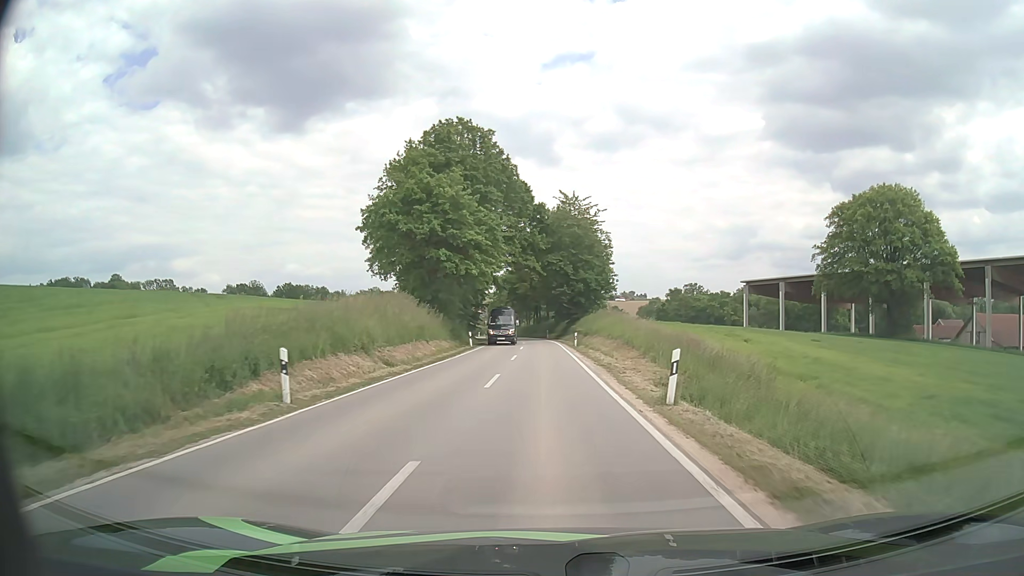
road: secondary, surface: asphalt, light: Day
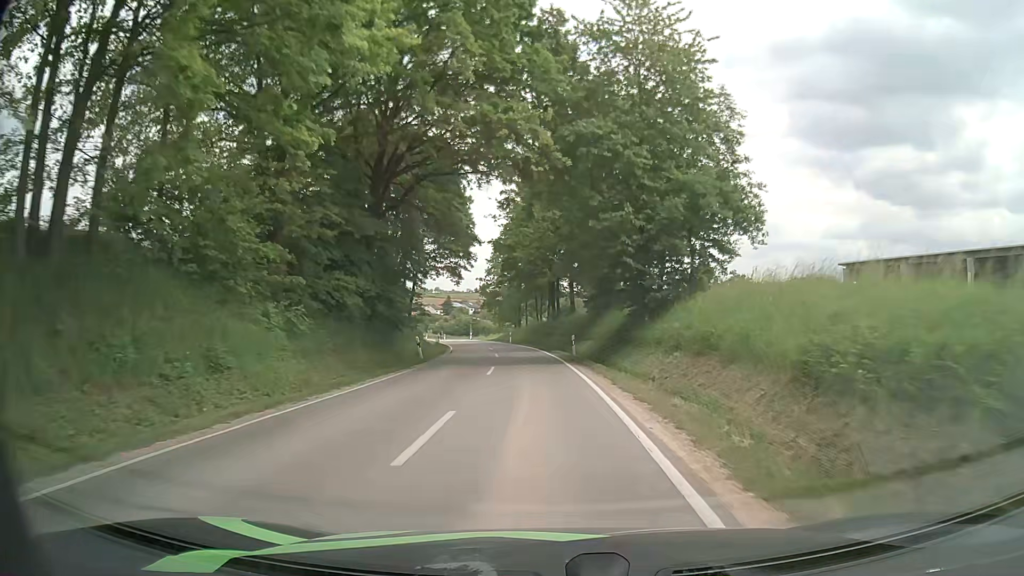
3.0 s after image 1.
(0.0, +45.8) m; -2°
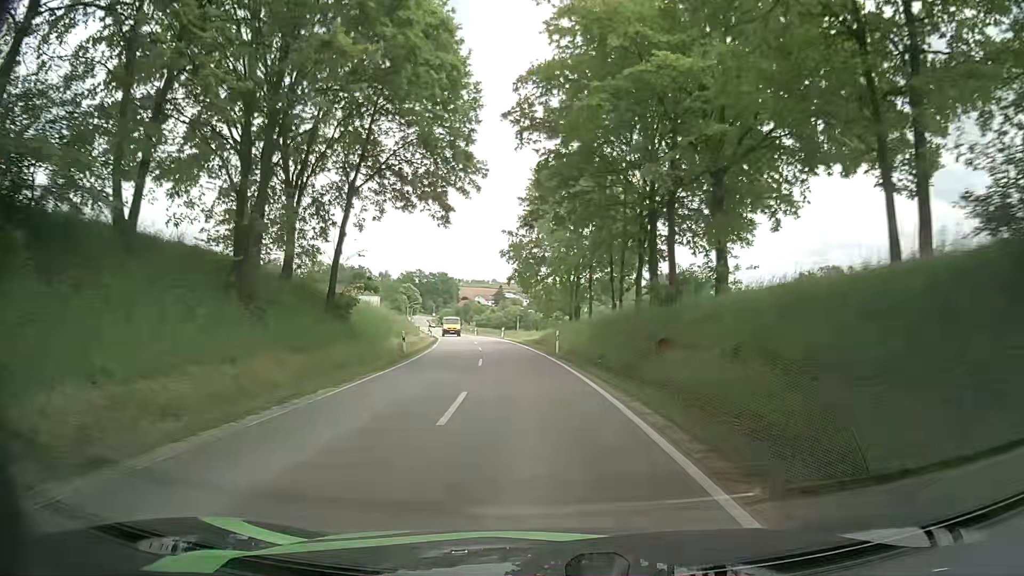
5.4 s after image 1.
(-1.2, +34.6) m; -5°
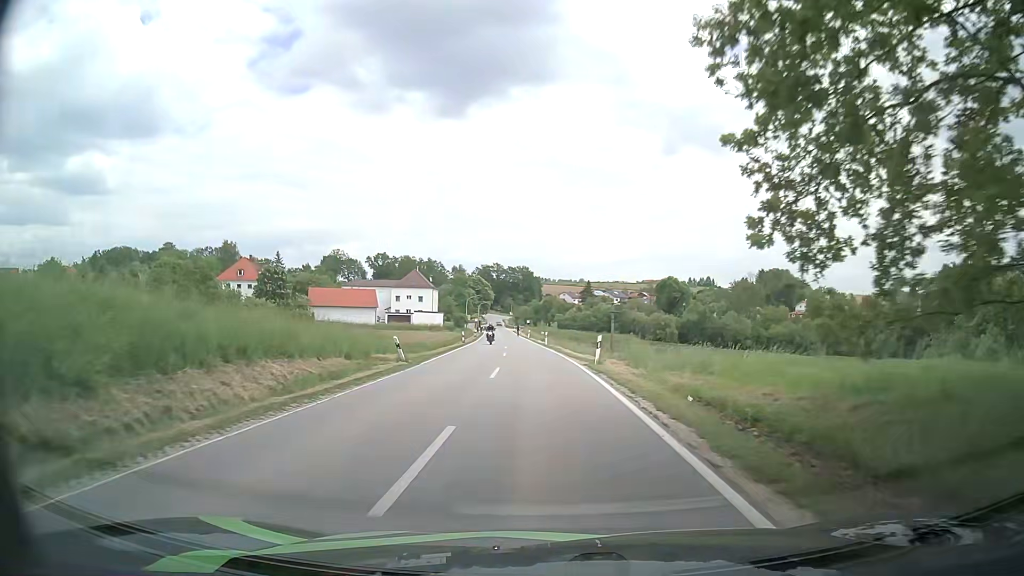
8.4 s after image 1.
(-2.5, +41.5) m; -8°
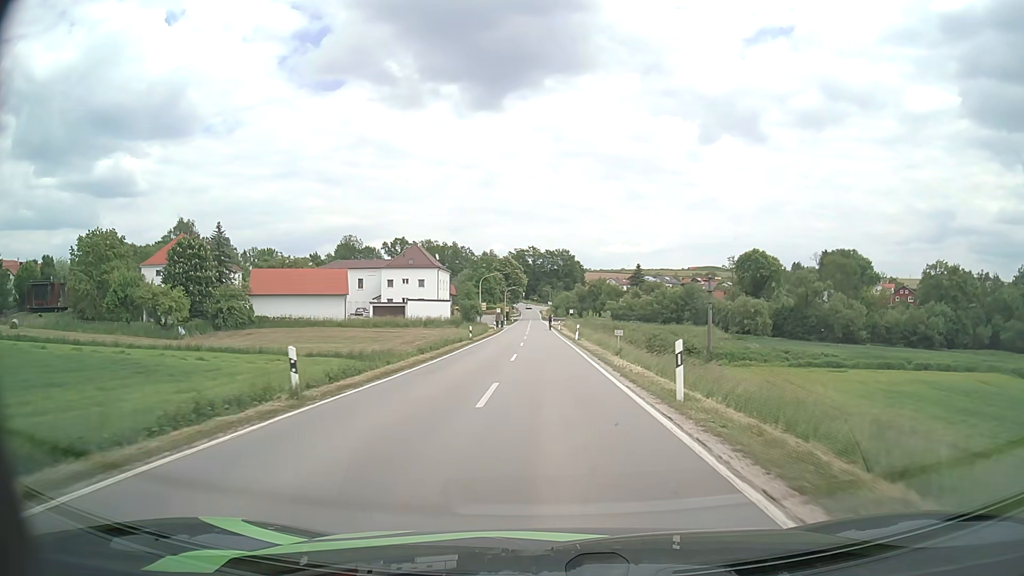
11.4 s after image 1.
(-1.1, +43.9) m; -3°
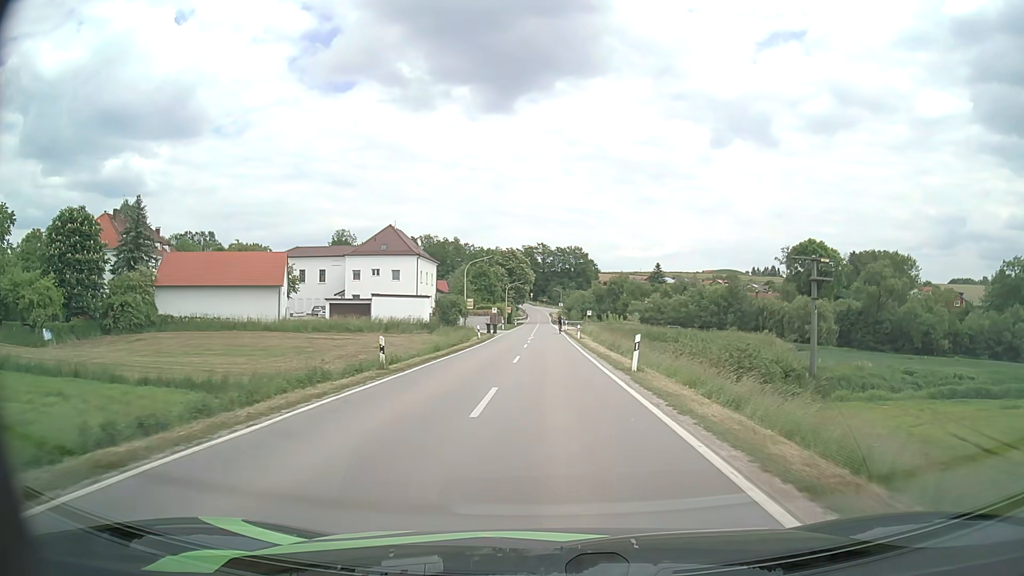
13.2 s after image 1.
(-0.3, +25.9) m; -1°
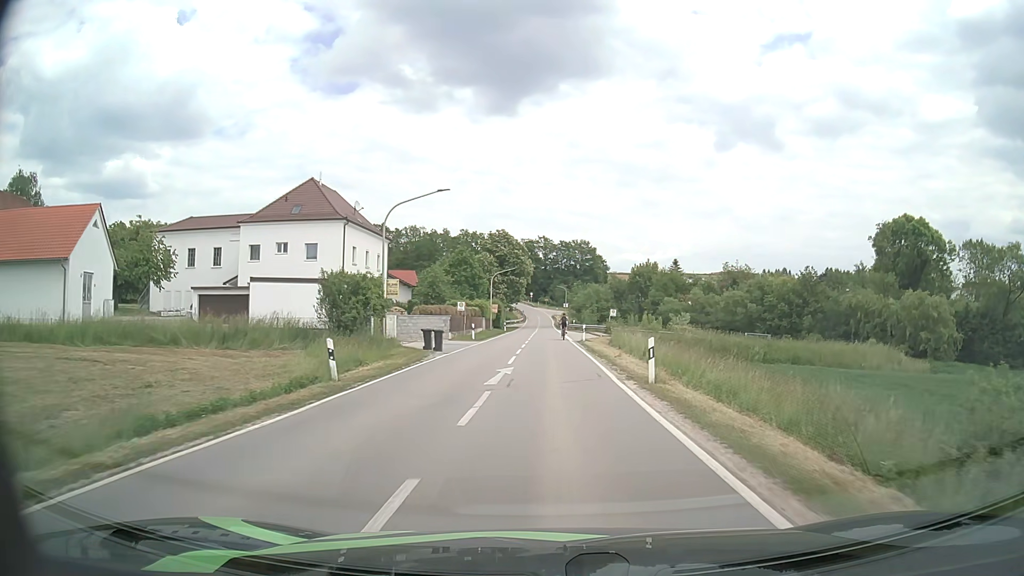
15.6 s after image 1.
(0.0, +32.6) m; 0°
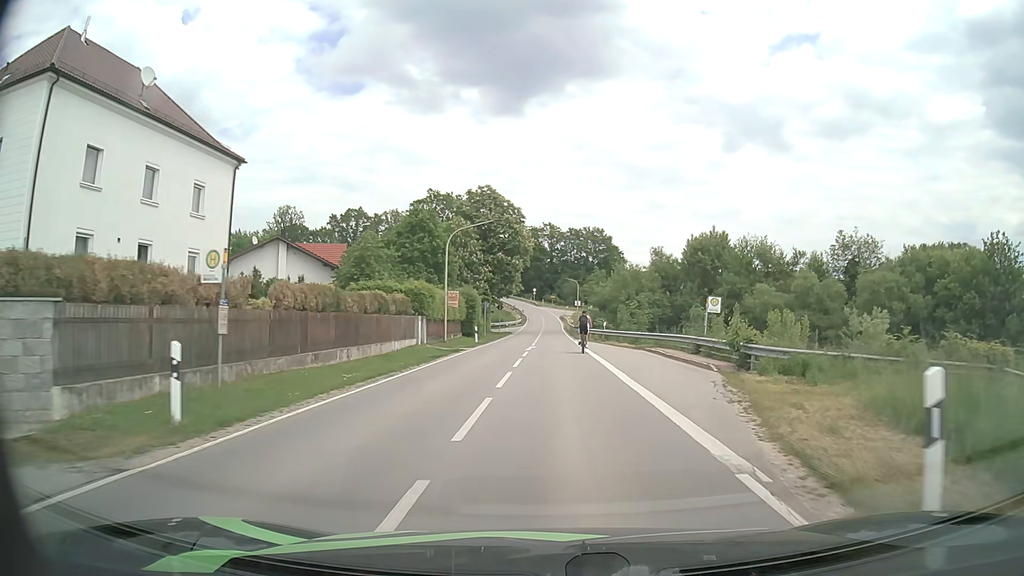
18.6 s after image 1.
(-0.2, +37.1) m; -1°
(0, +10) (0, +20) (0, +30) (0, +40) (0, +50) (+1, +60) (+1, +70) (+1, +80) (+1, +90) (+1, +100) m
